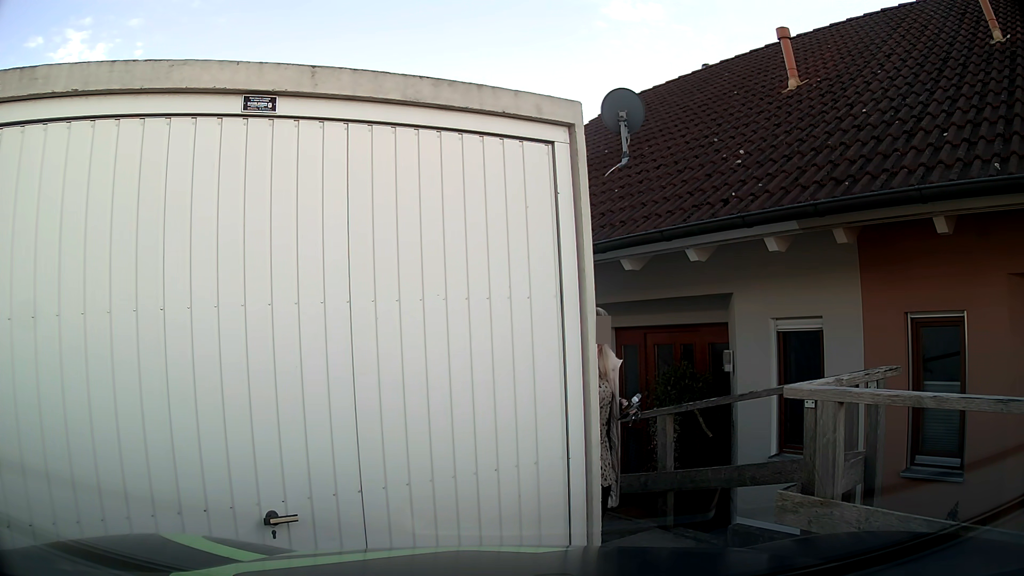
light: Day
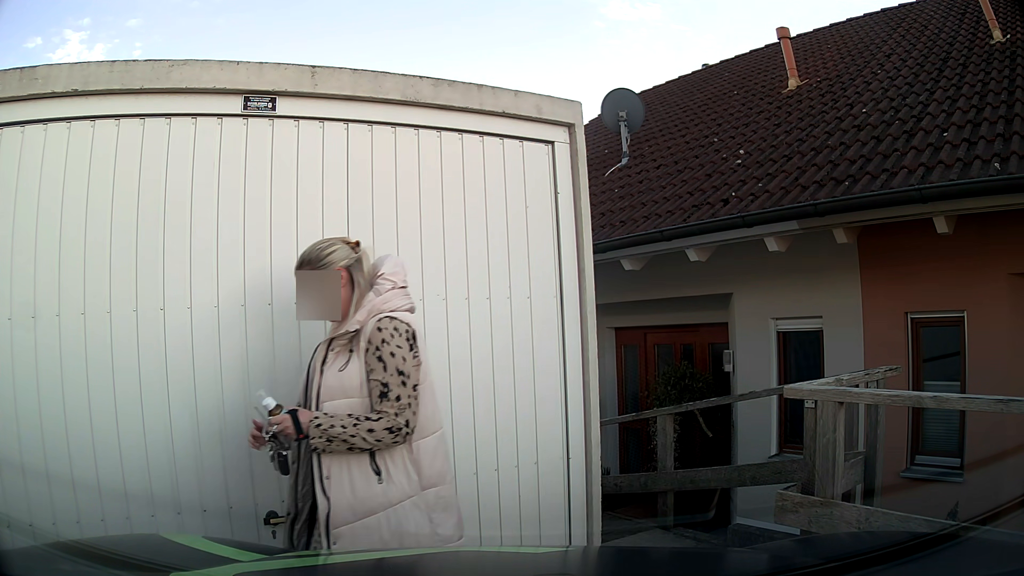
(0.0, 0.0) m; 0°
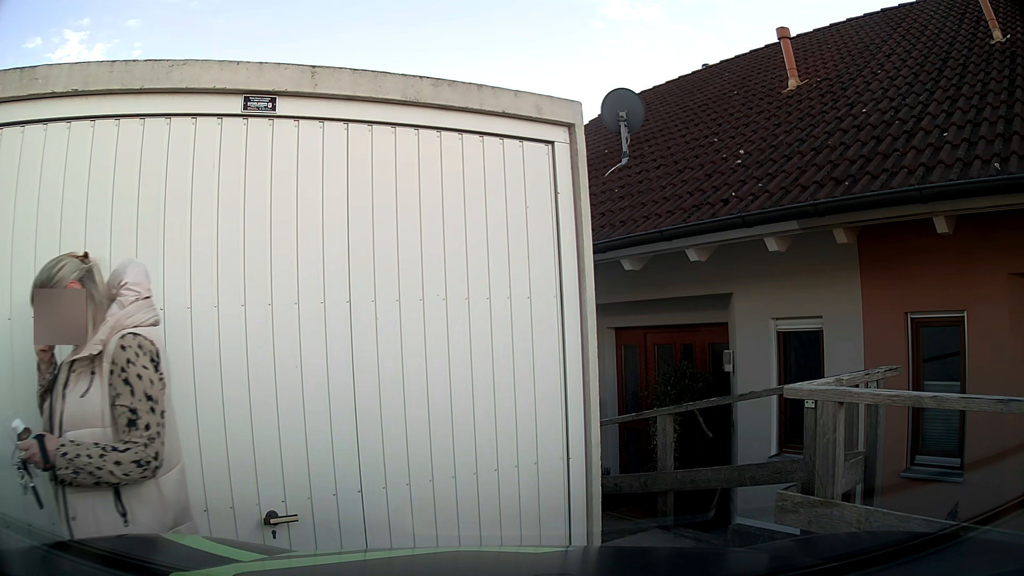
(0.0, 0.0) m; 0°
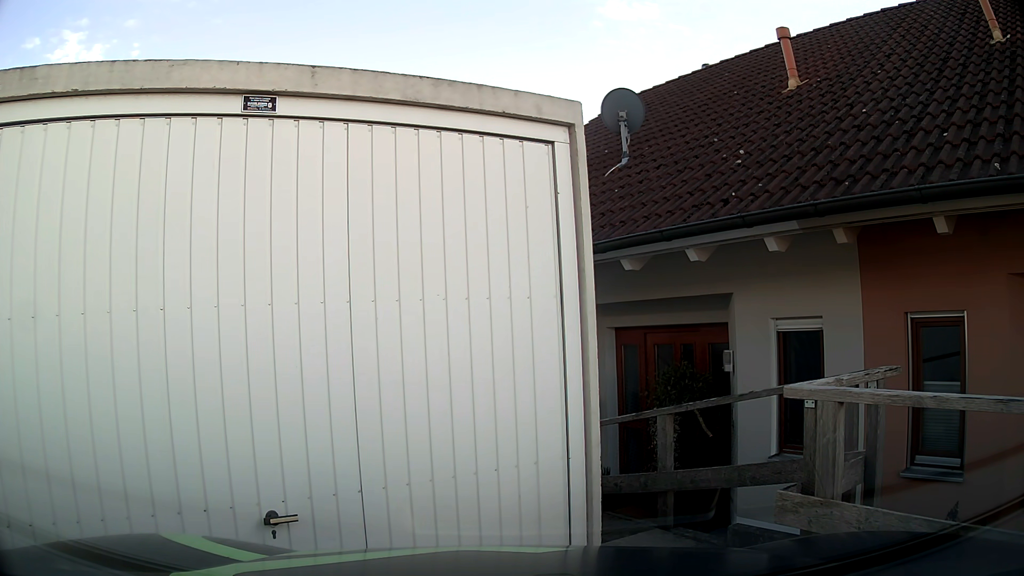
(0.0, 0.0) m; 0°
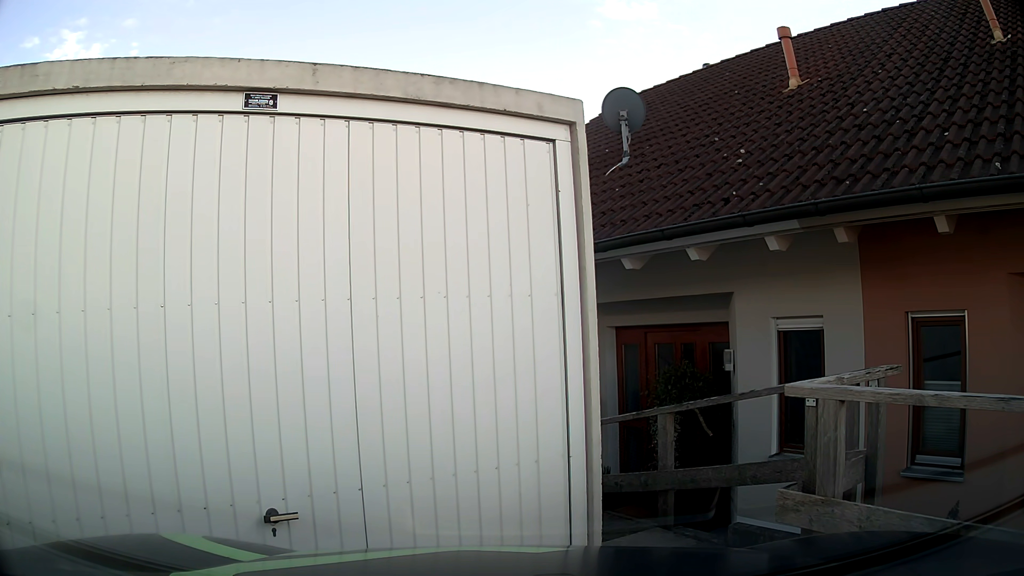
(0.0, 0.0) m; 0°
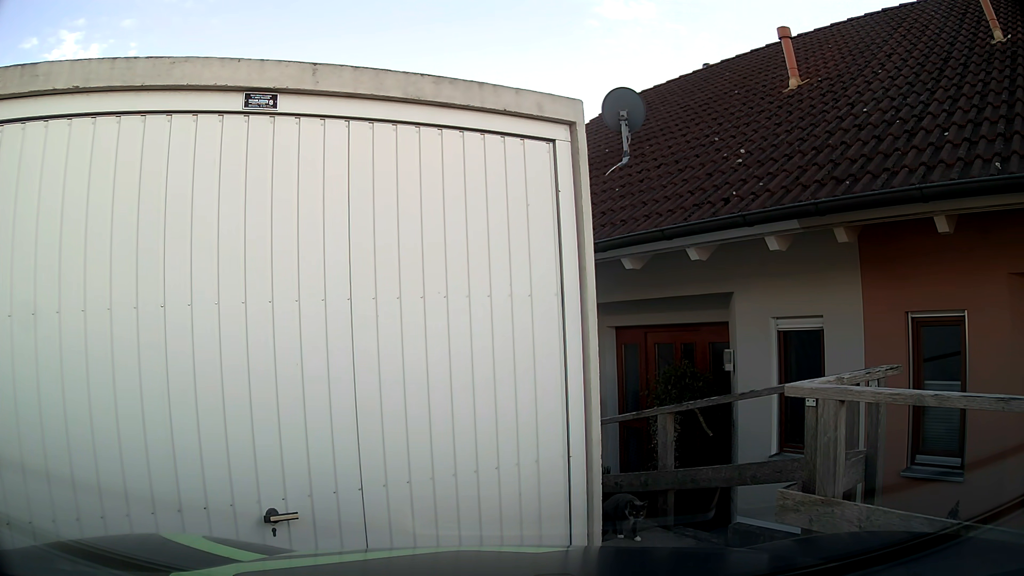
(0.0, 0.0) m; 0°
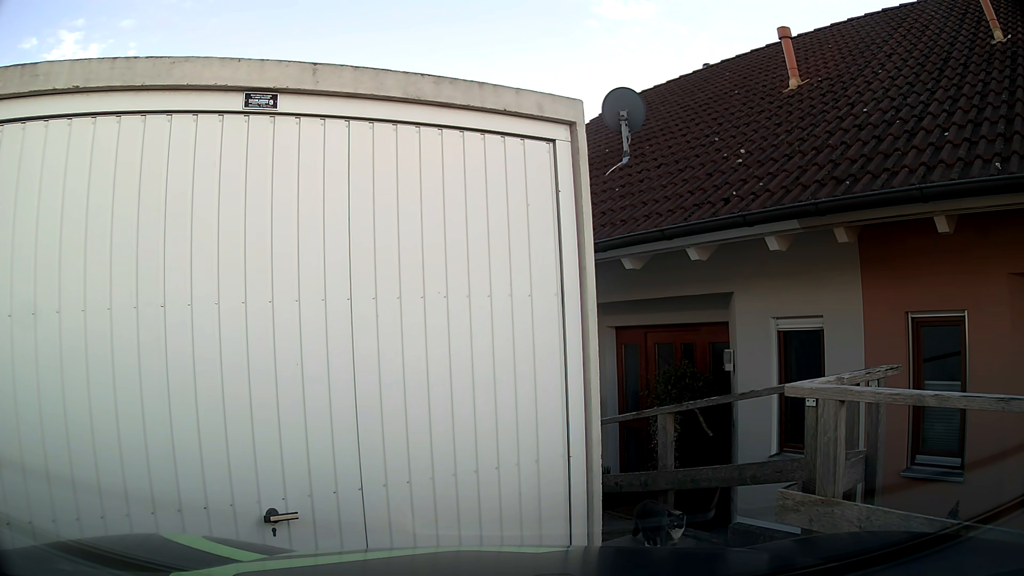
(0.0, 0.0) m; 0°
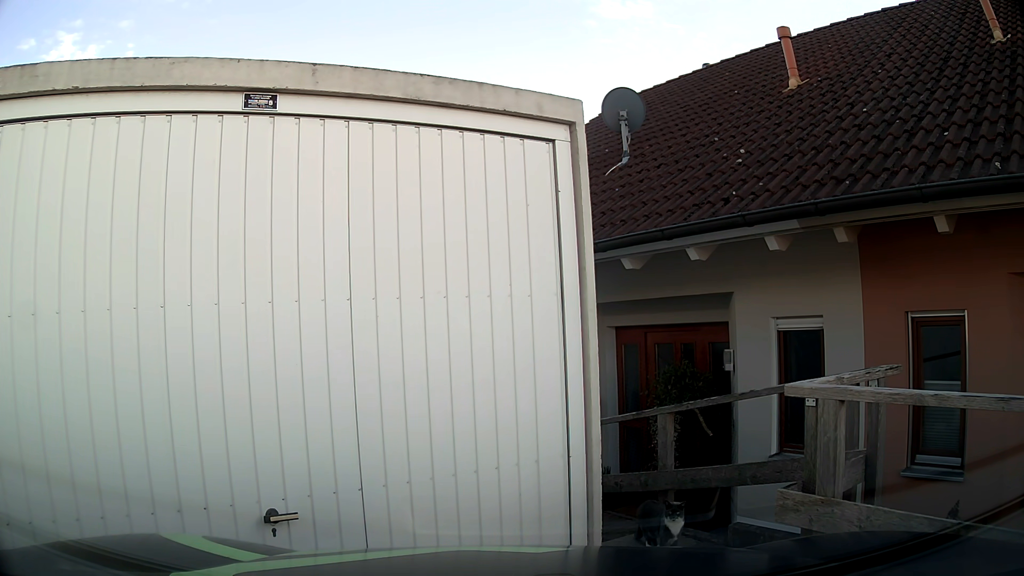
(0.0, 0.0) m; 0°
